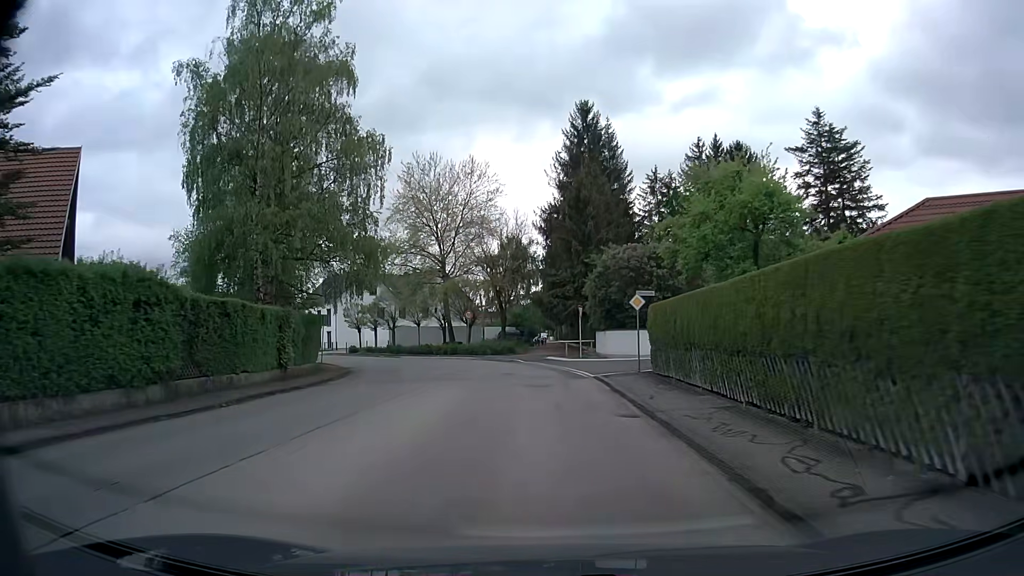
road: tertiary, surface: asphalt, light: Day
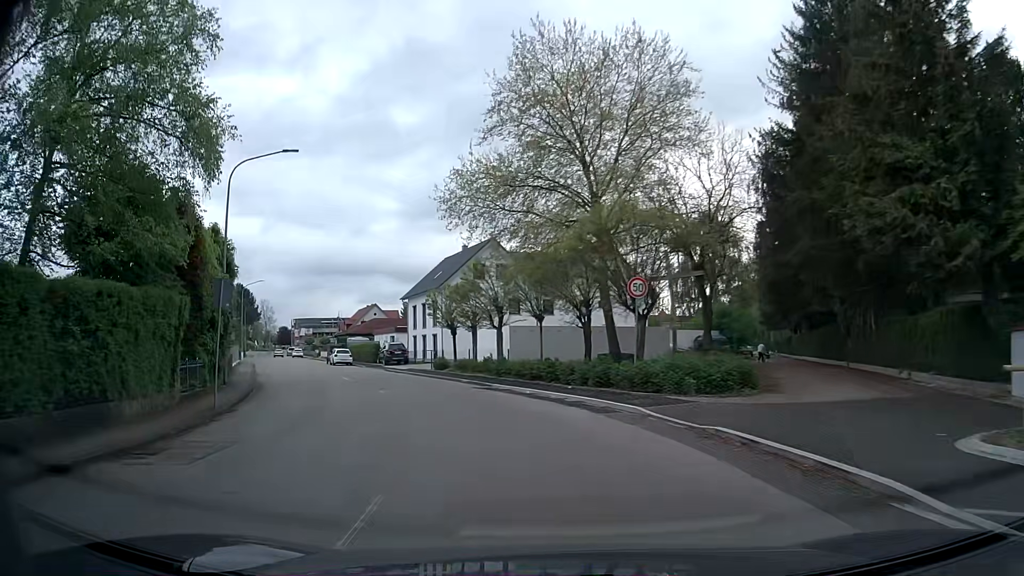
(-2.4, +30.3) m; -15°
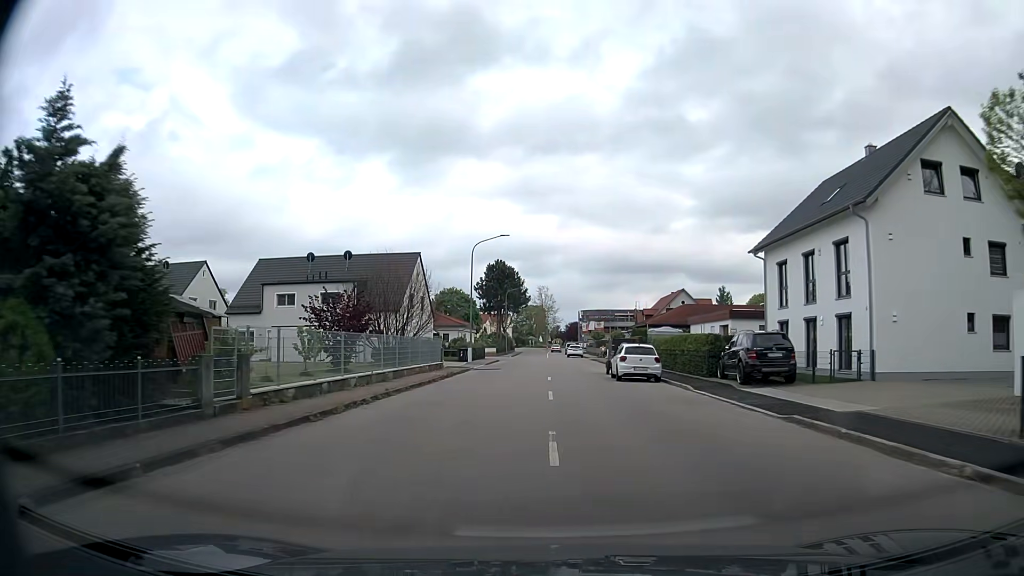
(-9.0, +31.5) m; -26°
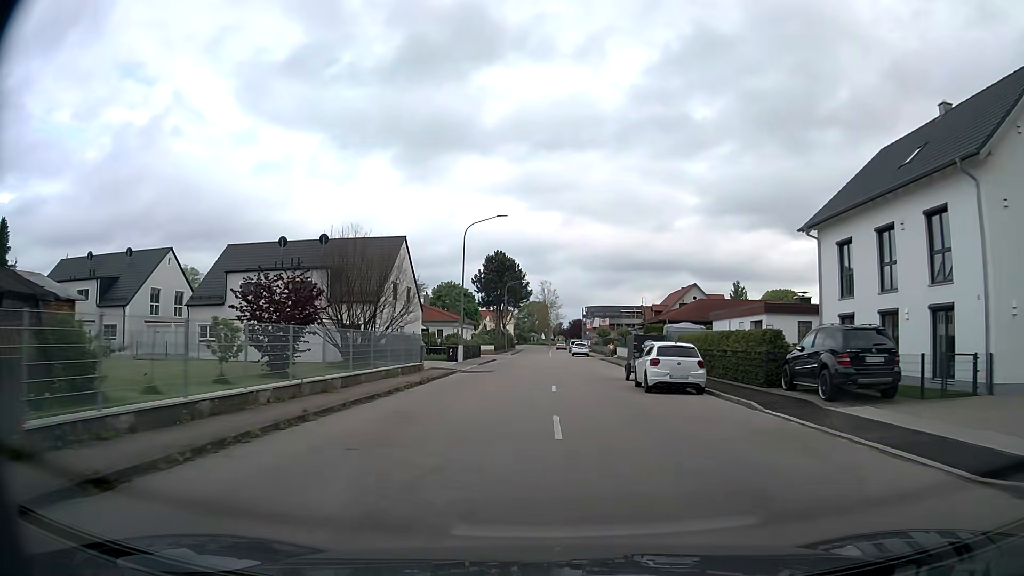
(0.0, +7.1) m; 0°
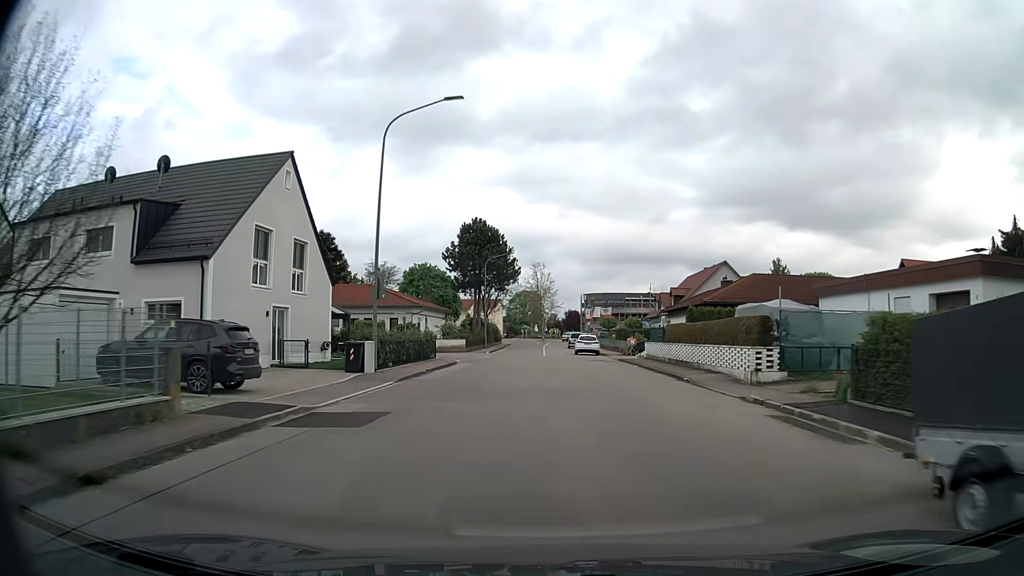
(+0.2, +21.8) m; +1°
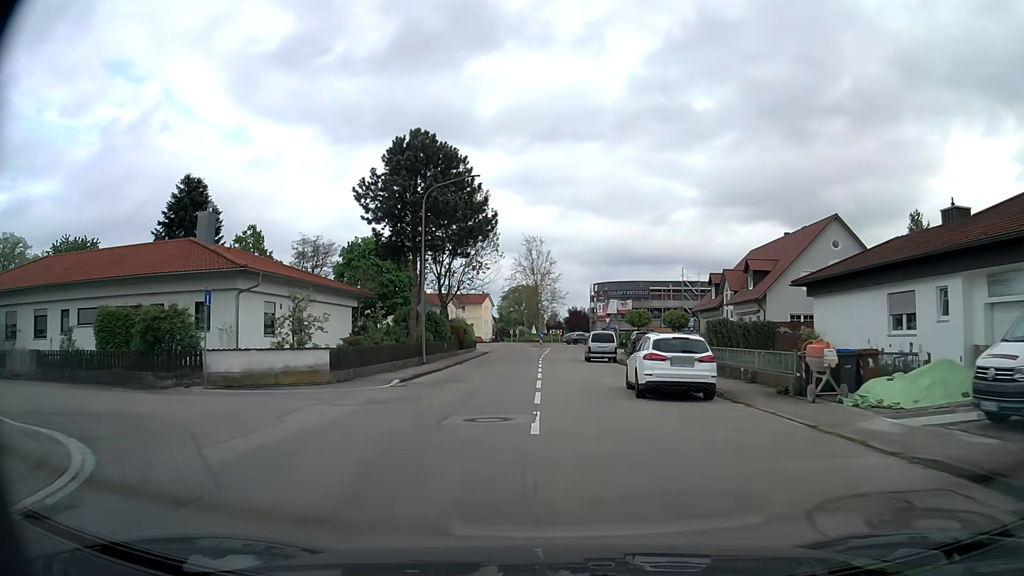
(-0.1, +34.4) m; 0°
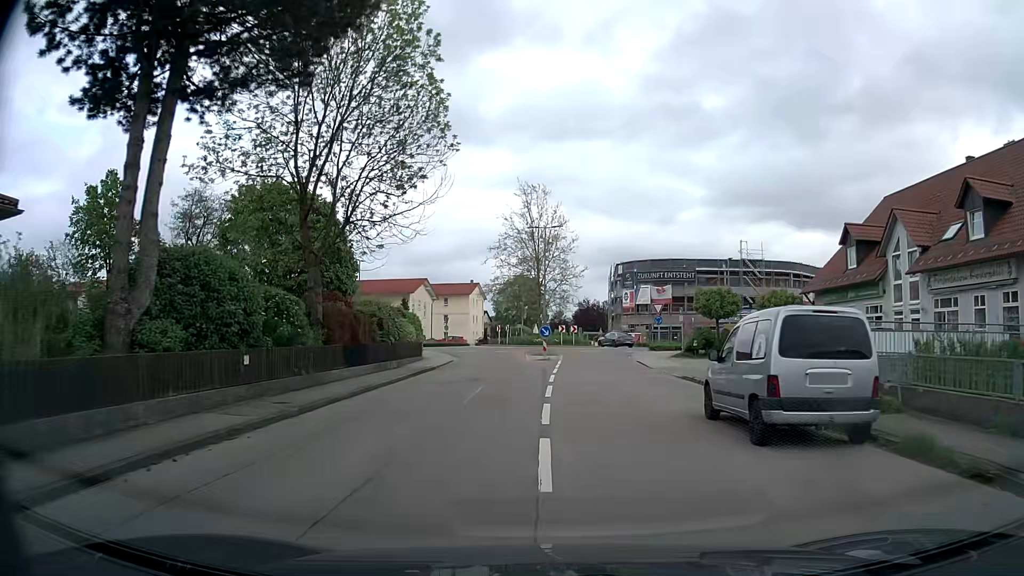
(-0.4, +30.2) m; -1°
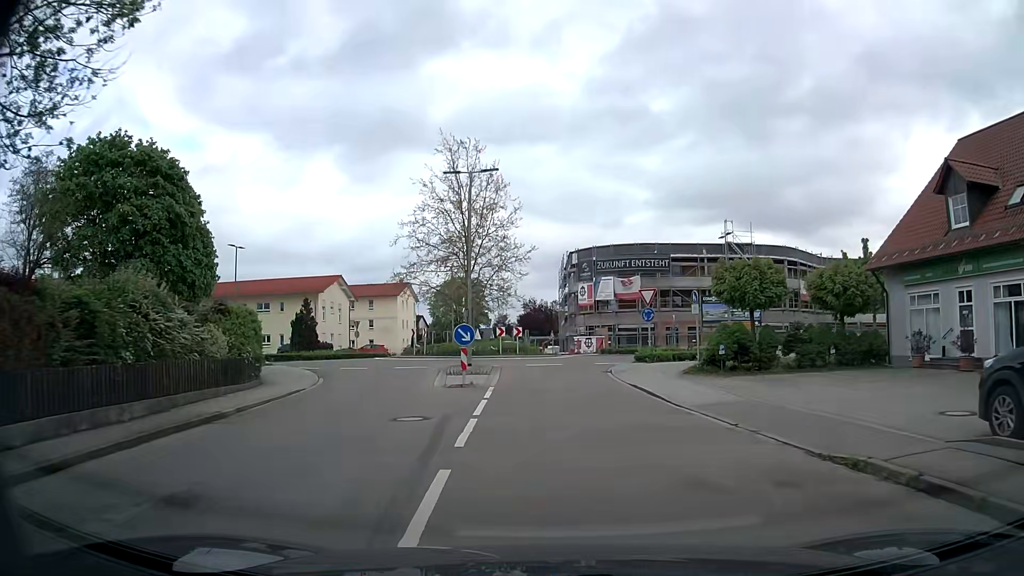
(+0.6, +15.2) m; +6°
(0, +10) (0, +20) (+1, +30) (+7, +37) (+17, +40) (+27, +42) (+37, +42) (+47, +43) (+57, +43) (+67, +44) m
